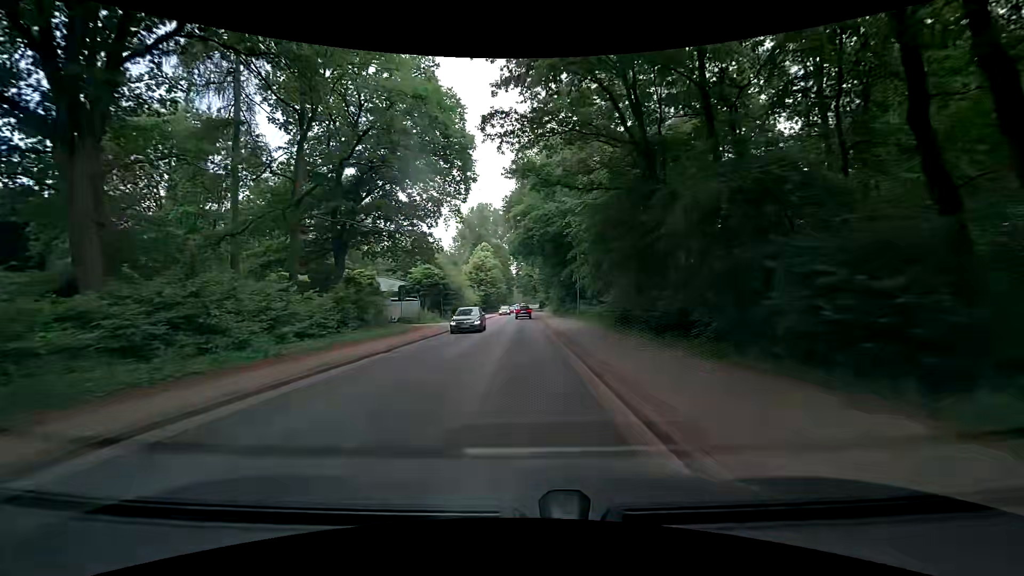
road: tertiary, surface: asphalt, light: Day
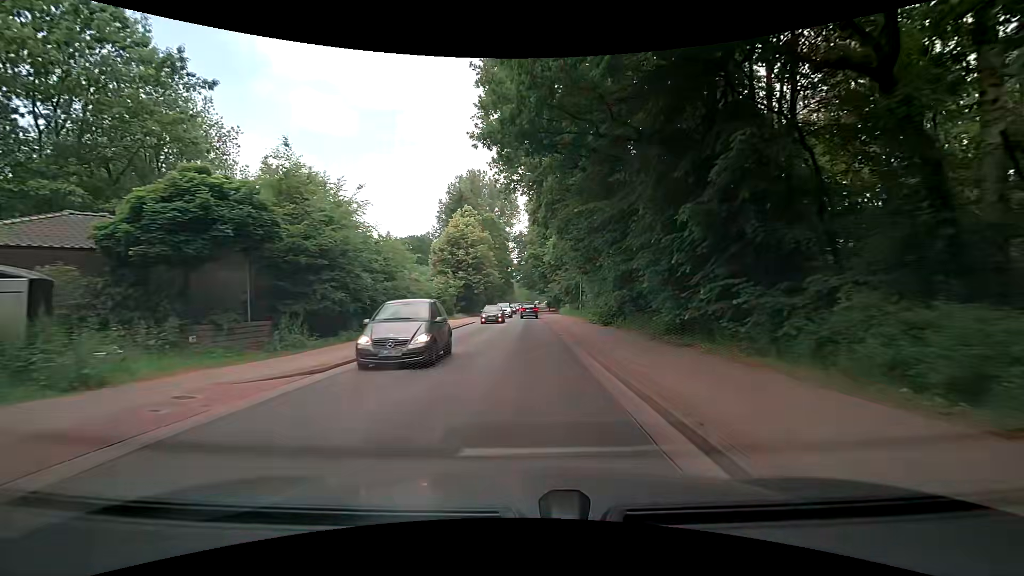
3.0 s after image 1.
(-0.4, +36.6) m; 0°
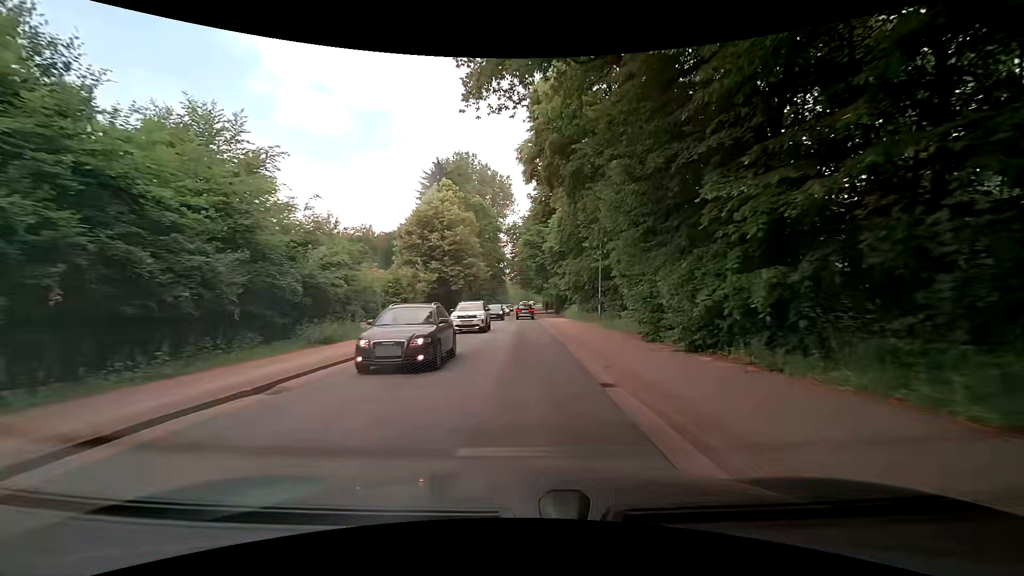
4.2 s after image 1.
(-0.1, +14.3) m; 0°
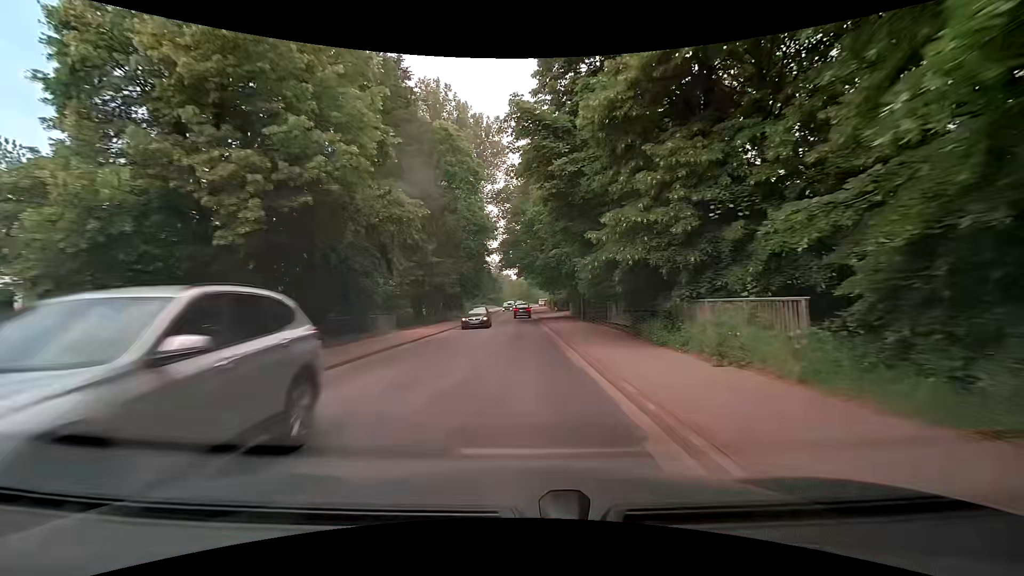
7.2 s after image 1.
(+0.3, +34.3) m; 0°
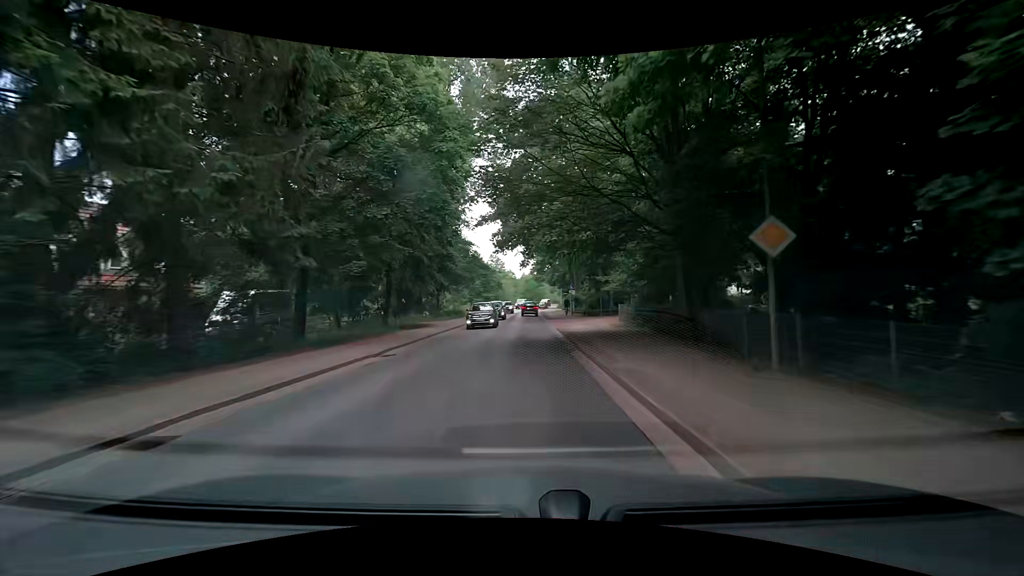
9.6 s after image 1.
(+0.1, +27.6) m; 0°
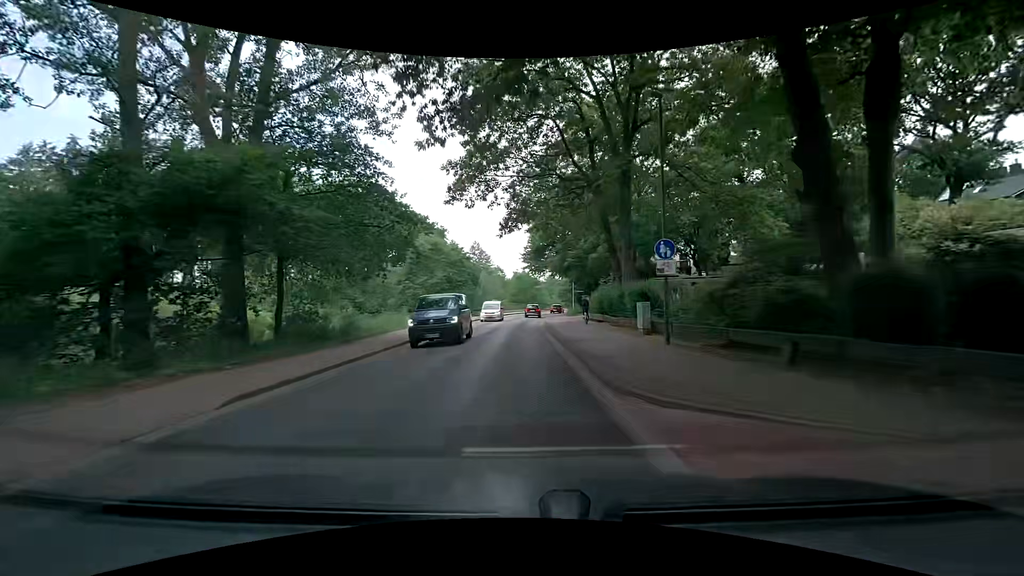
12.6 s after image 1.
(+0.1, +35.8) m; 0°
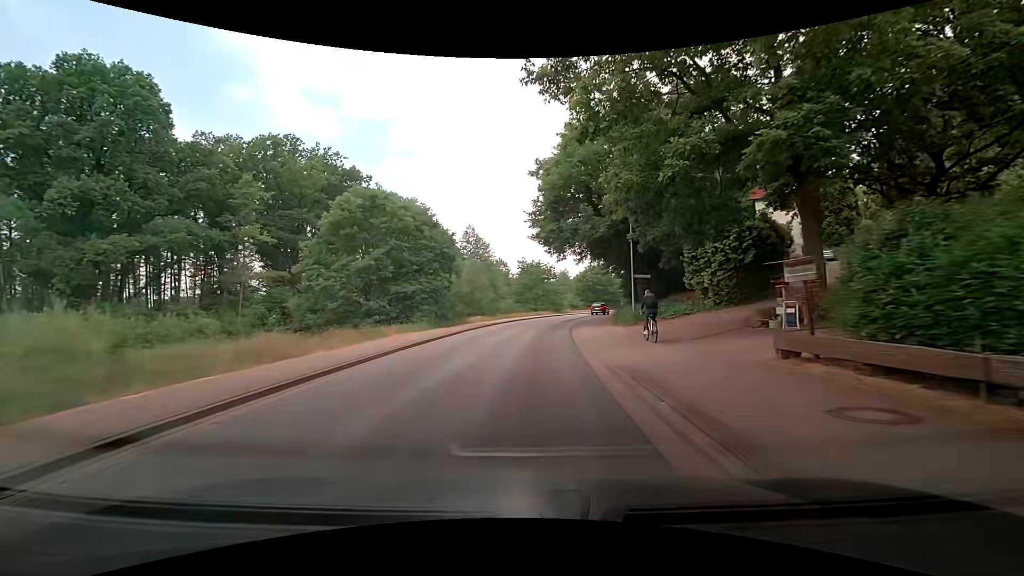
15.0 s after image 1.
(0.0, +28.1) m; 0°
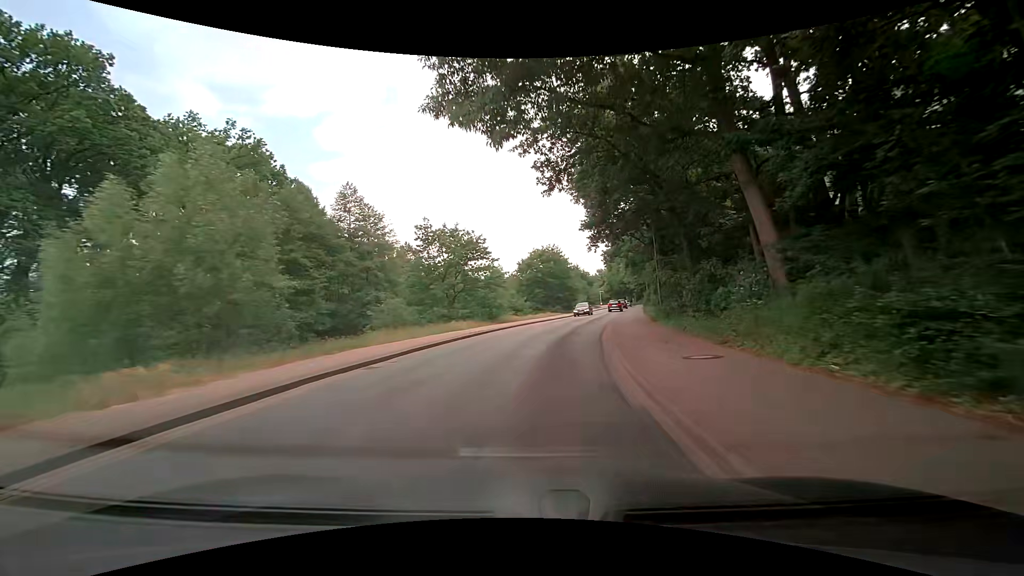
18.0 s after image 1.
(+1.5, +35.8) m; +8°
(0, +10) (+1, +20) (+2, +30) (+4, +40) (+6, +49) (+8, +59) (+10, +69) (+12, +79) (+15, +89) (+17, +98) m
